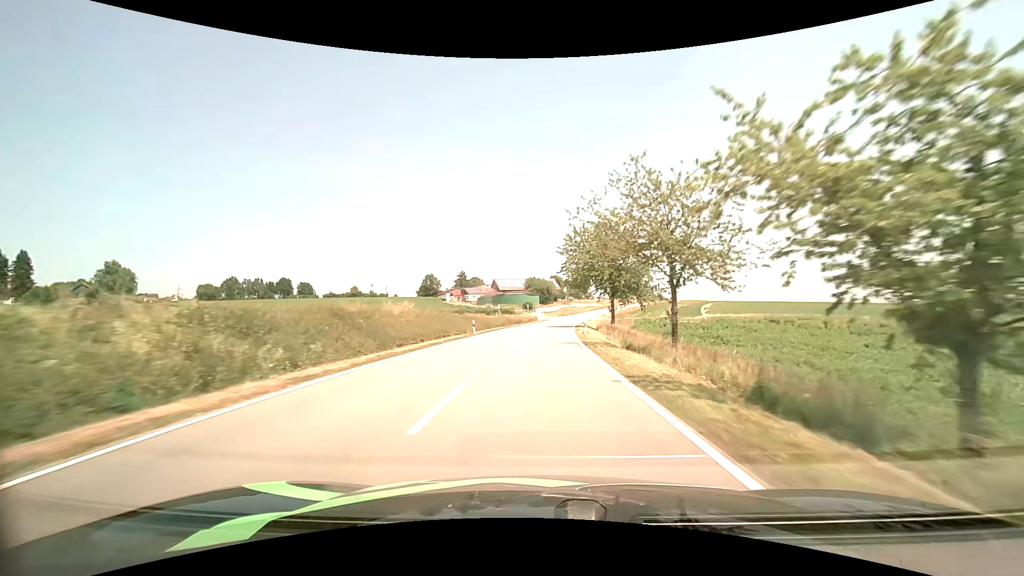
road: tertiary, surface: asphalt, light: Day
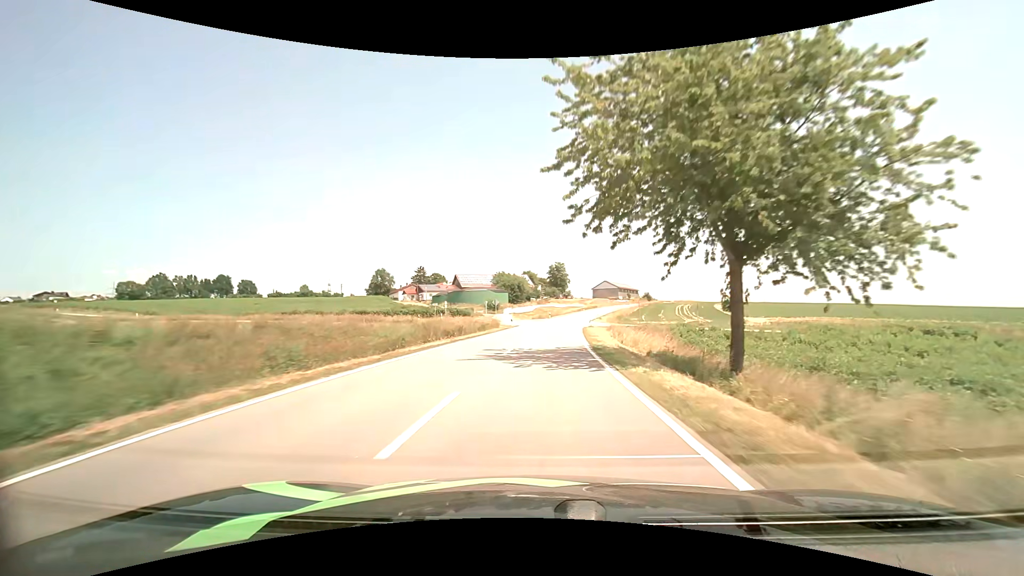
(+1.0, +38.1) m; +3°
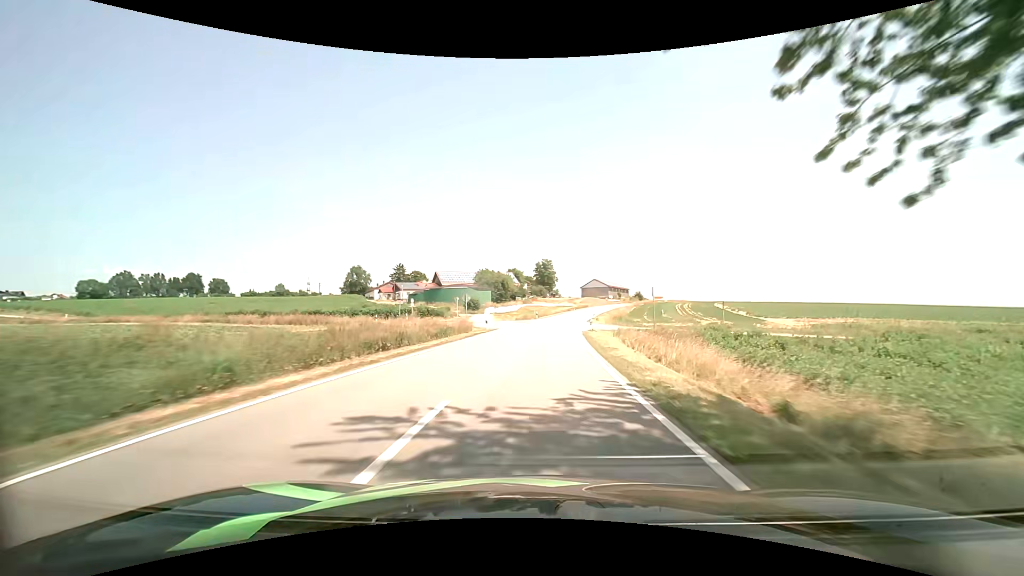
(+0.2, +12.9) m; +1°
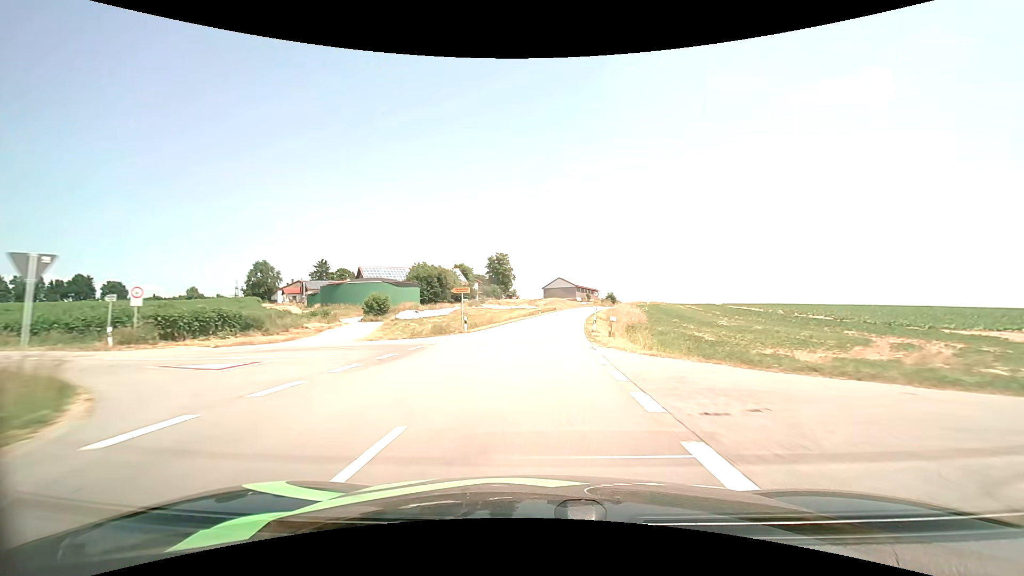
(+1.8, +39.3) m; +5°
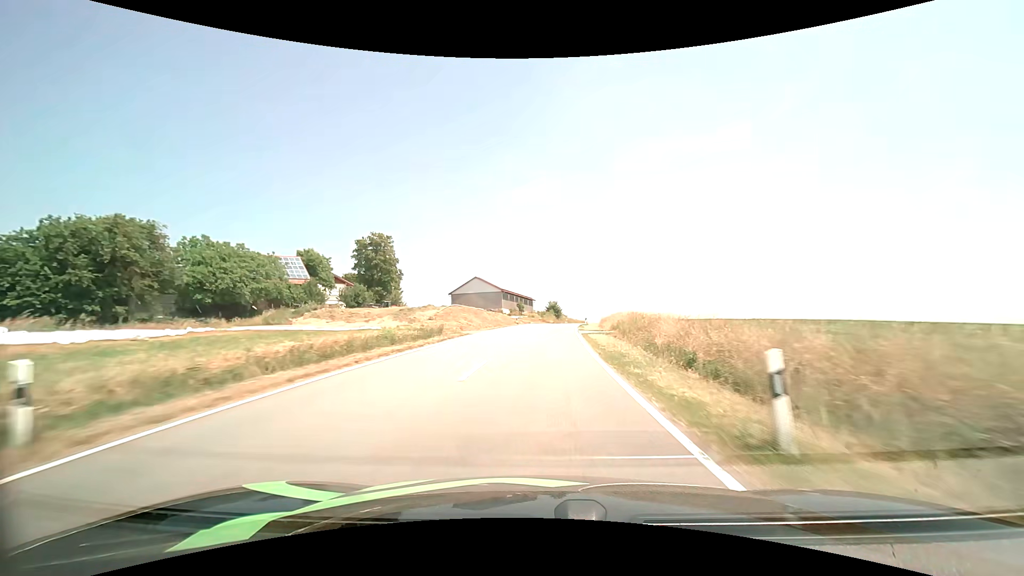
(+4.7, +65.6) m; +9°
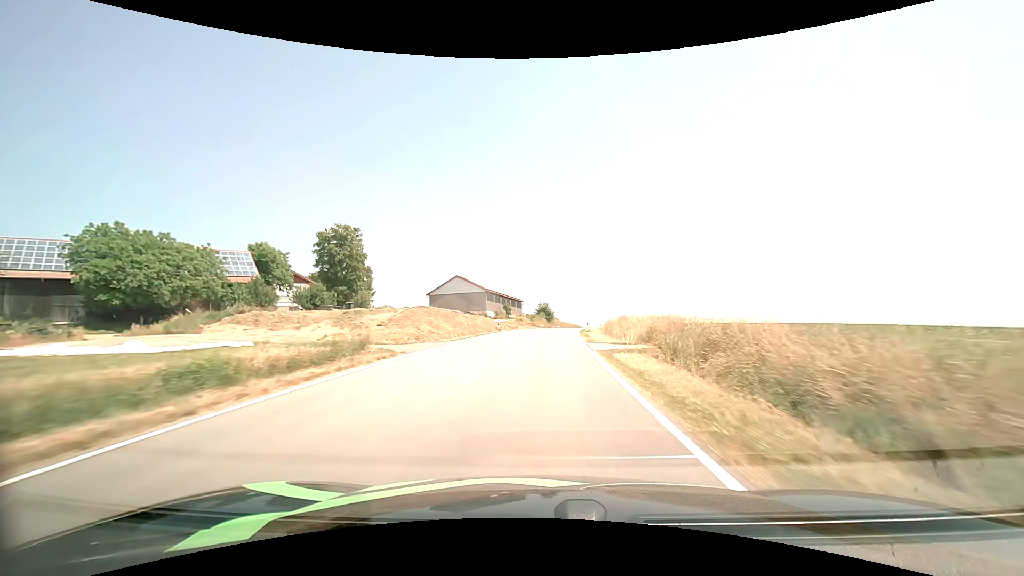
(+0.1, +12.6) m; +1°
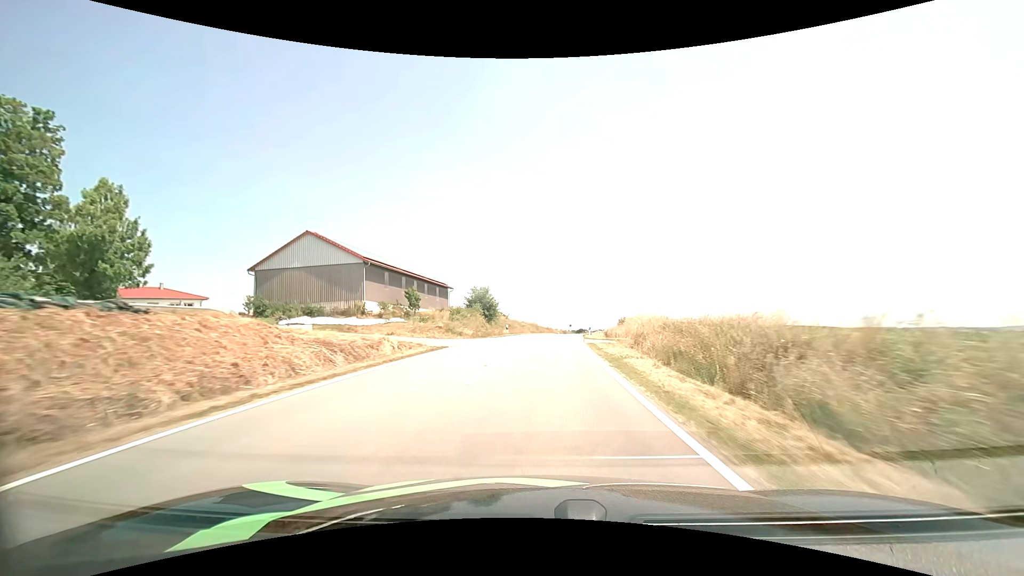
(+2.3, +48.9) m; +6°
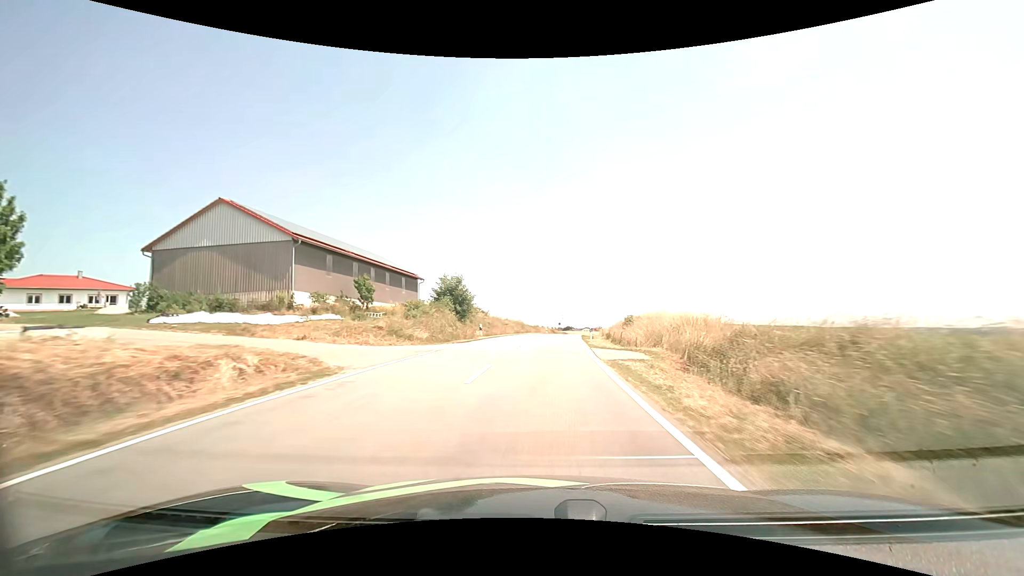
(+0.1, +12.1) m; +1°
(0, +10) (0, +20) (+1, +30) (+2, +40) (+2, +50) (+3, +60) (+4, +70) (+5, +80) (+7, +90) (+8, +100) m
